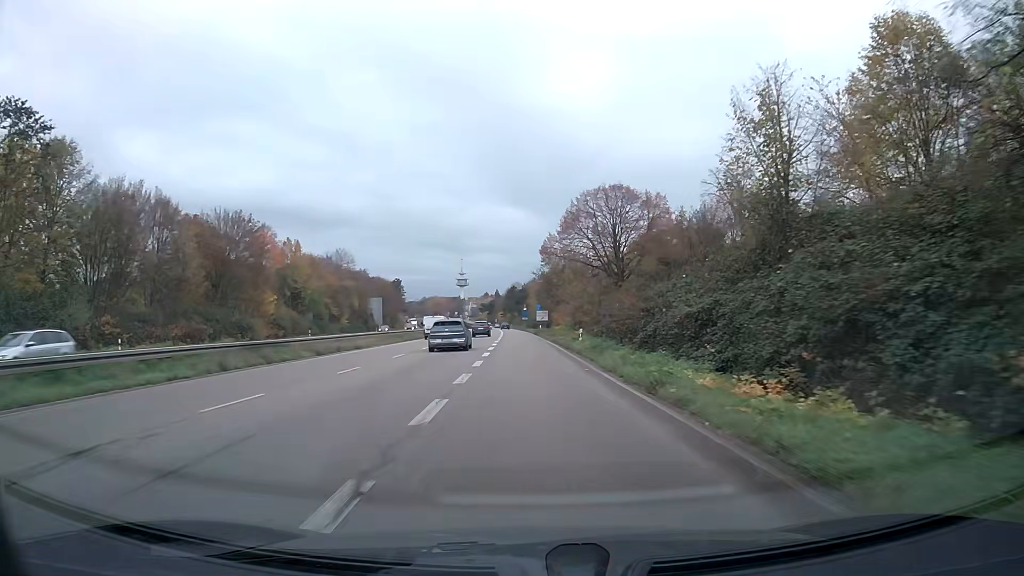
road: trunk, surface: asphalt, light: Day
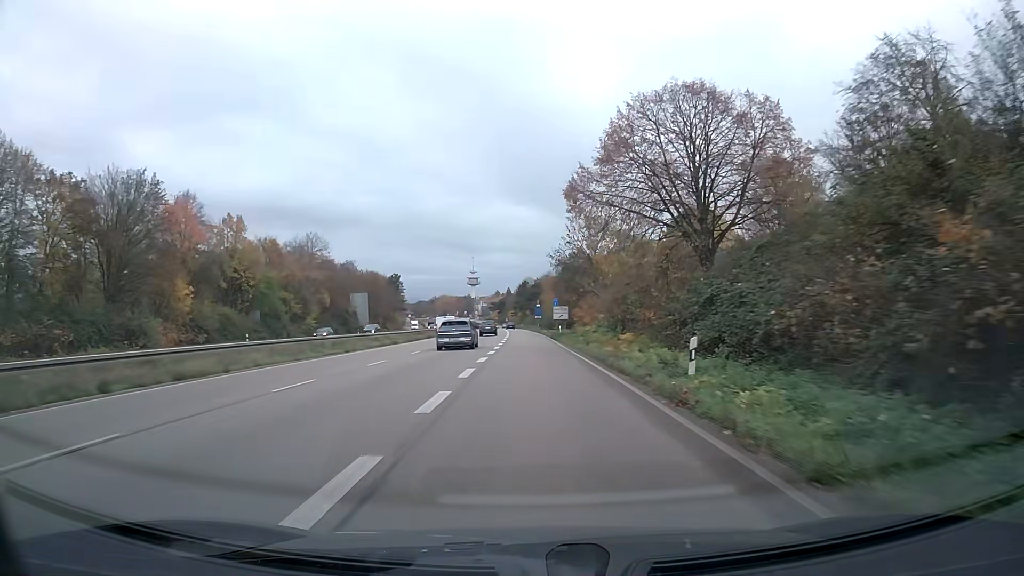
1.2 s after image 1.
(-0.2, +23.6) m; -1°
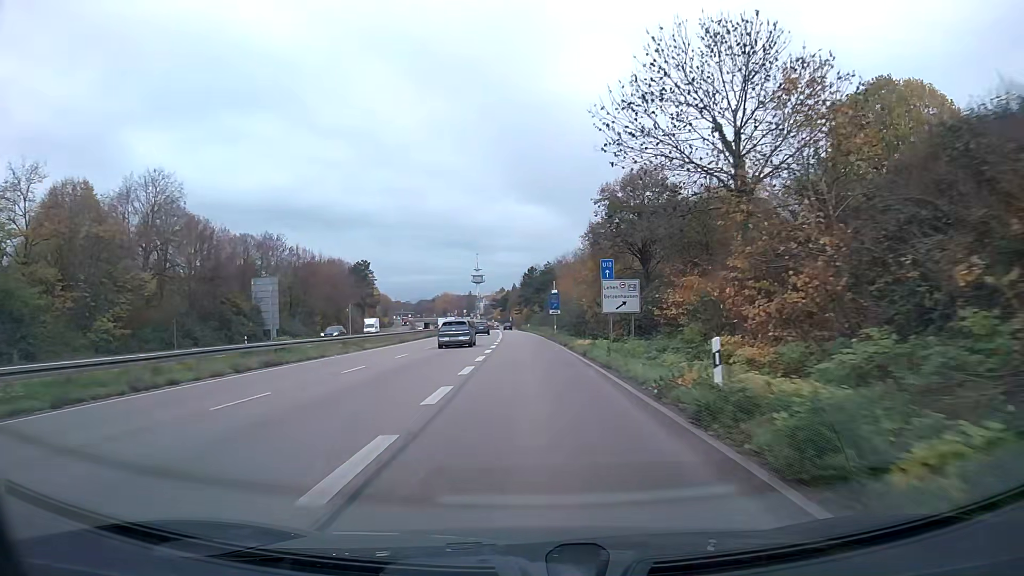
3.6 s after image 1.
(-0.4, +47.8) m; -1°
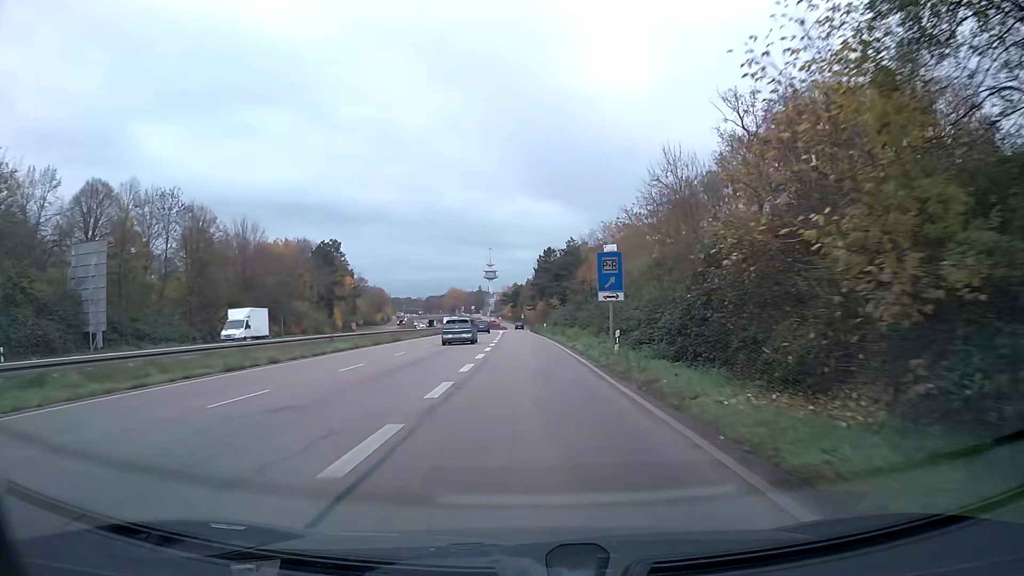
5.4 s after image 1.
(-0.4, +36.0) m; -1°
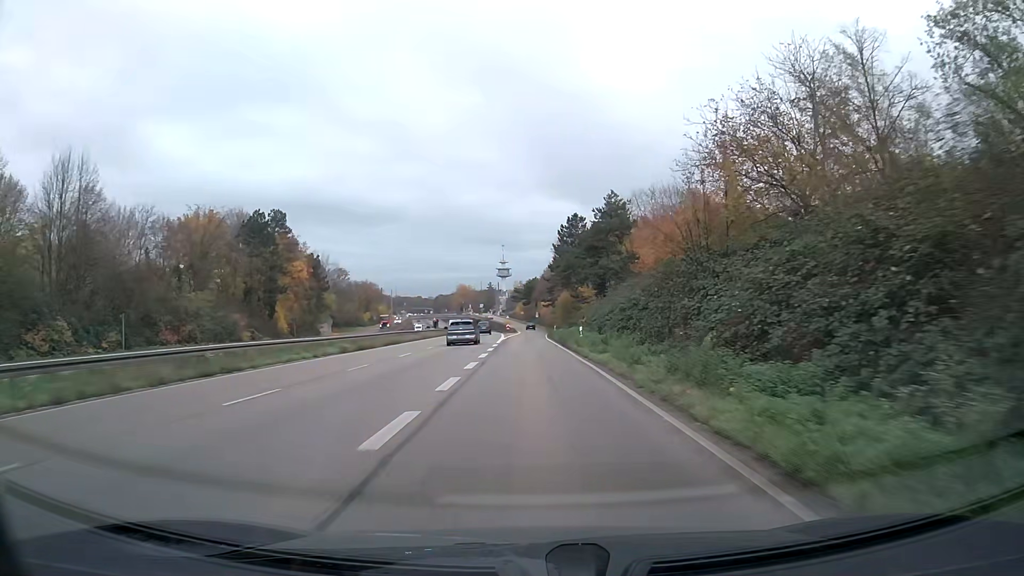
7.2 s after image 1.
(-0.4, +35.5) m; -1°
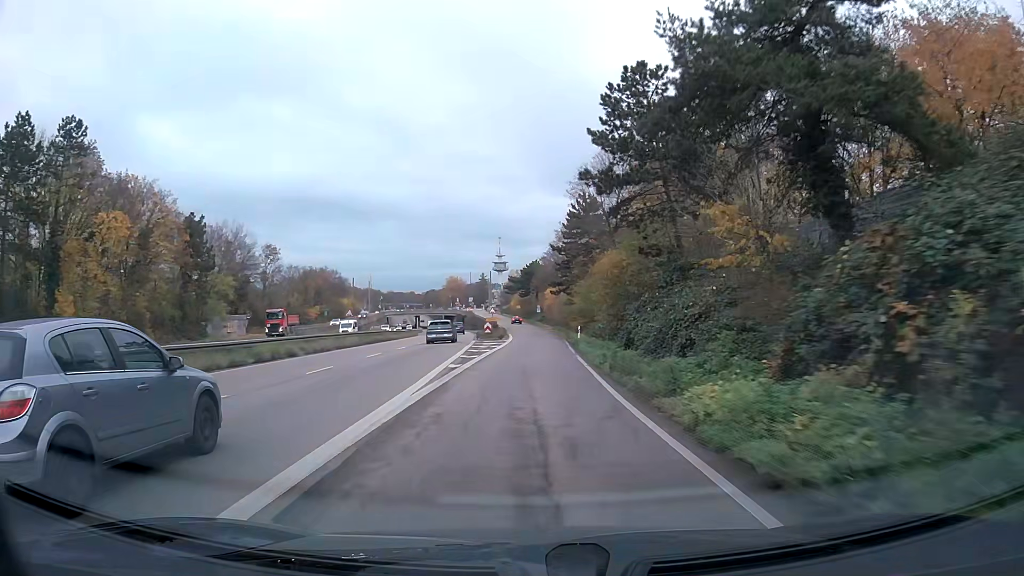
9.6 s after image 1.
(0.0, +46.5) m; +1°
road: trunk_link
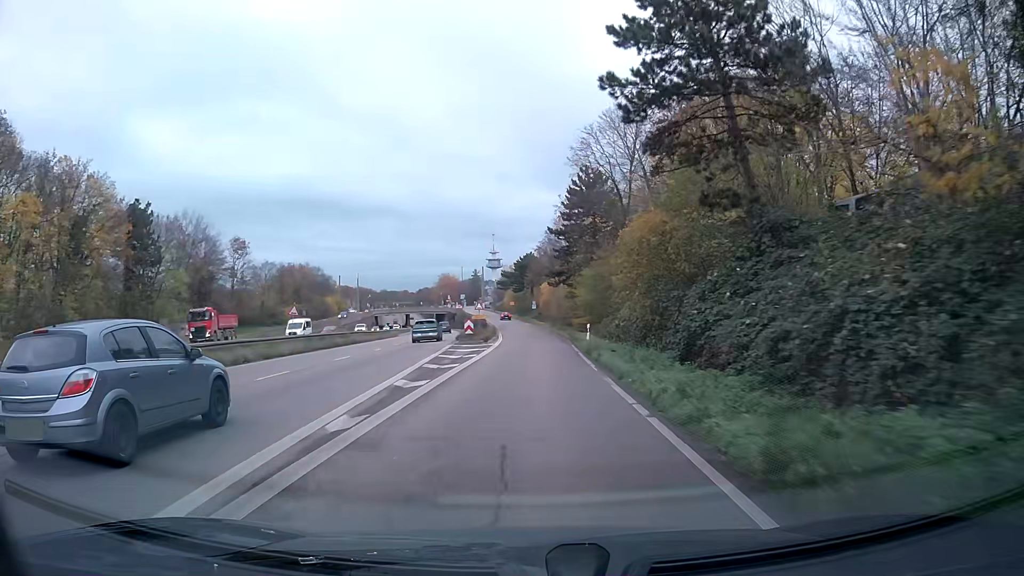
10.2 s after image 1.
(0.0, +11.5) m; 0°
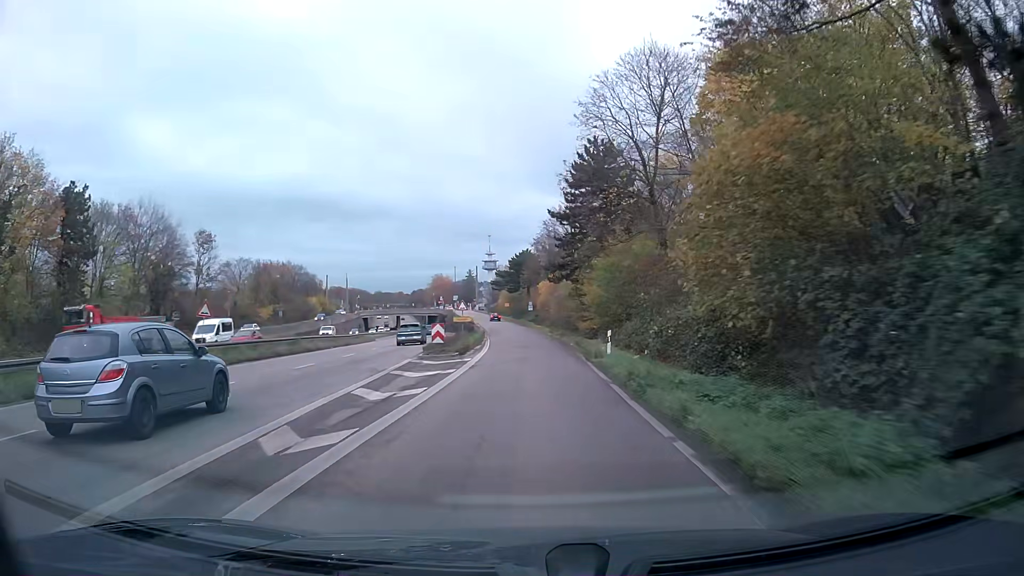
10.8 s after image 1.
(0.0, +11.5) m; 0°
